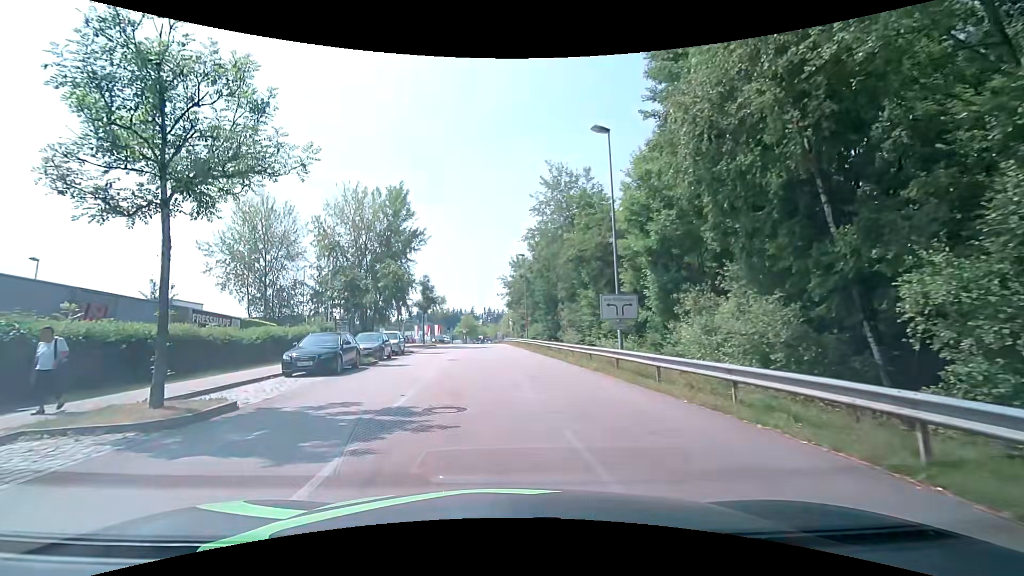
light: Day
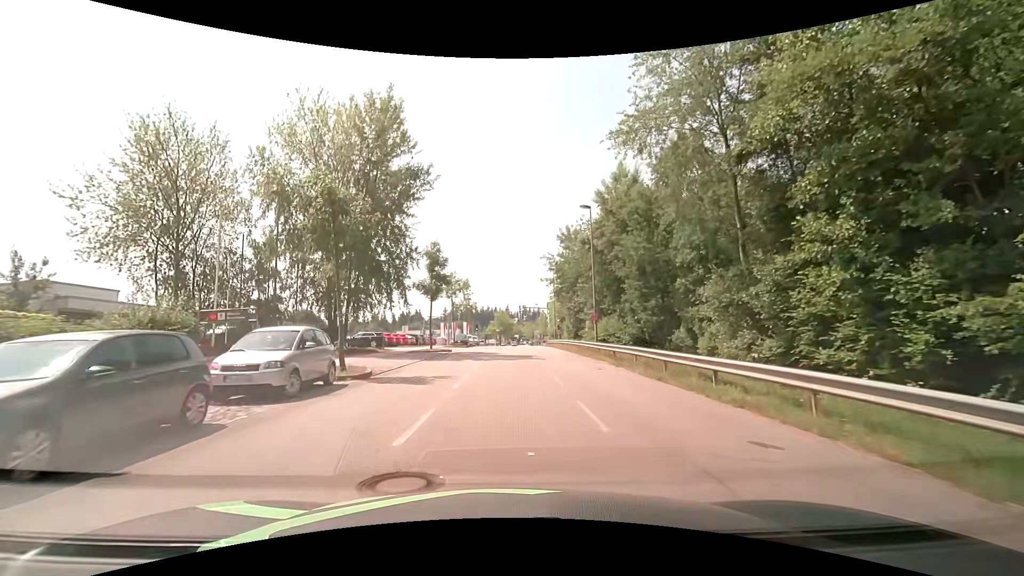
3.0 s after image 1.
(-1.1, +21.7) m; -3°
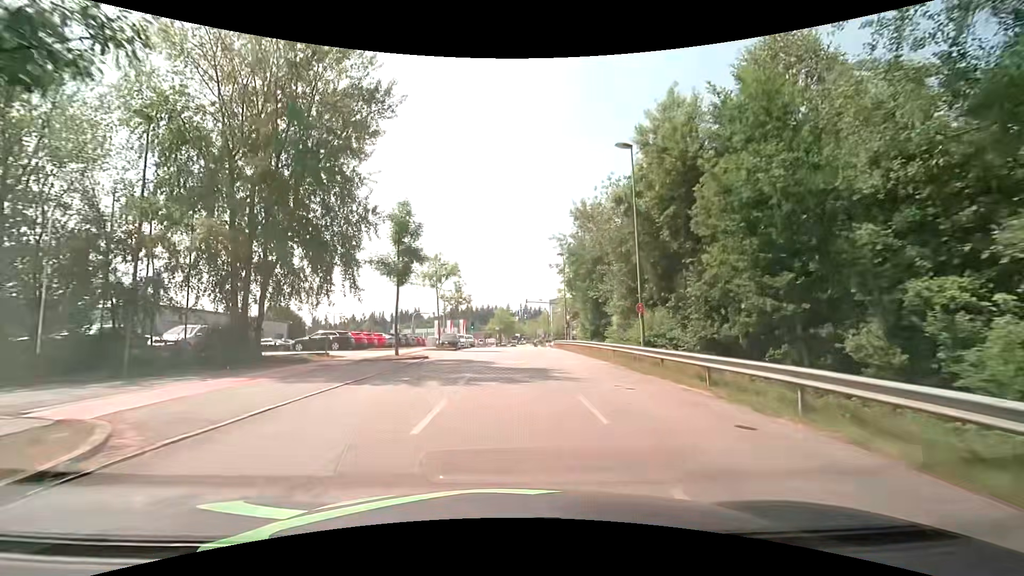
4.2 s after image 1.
(-0.1, +11.6) m; 0°
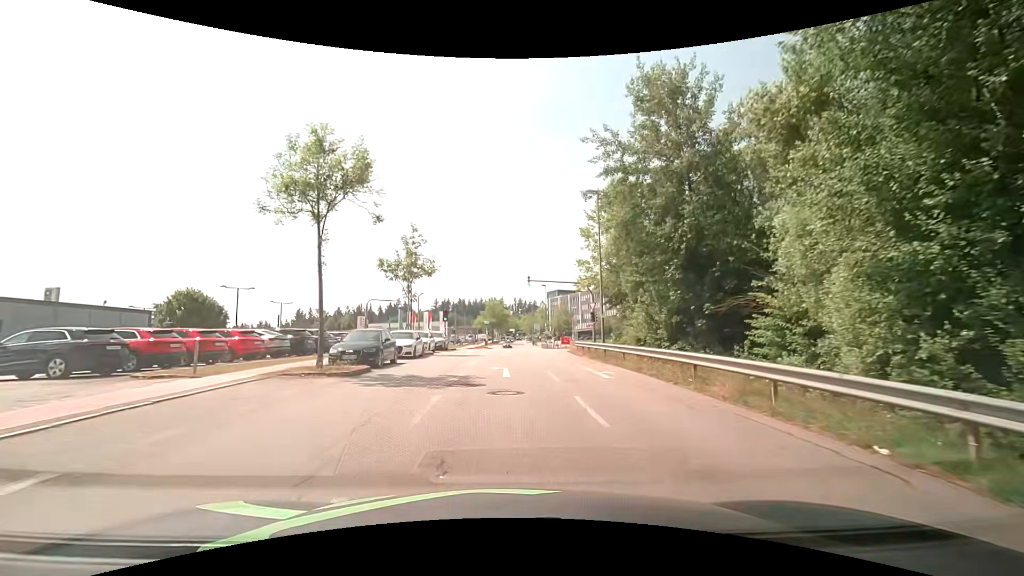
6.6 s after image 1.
(0.0, +23.6) m; 0°
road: residential
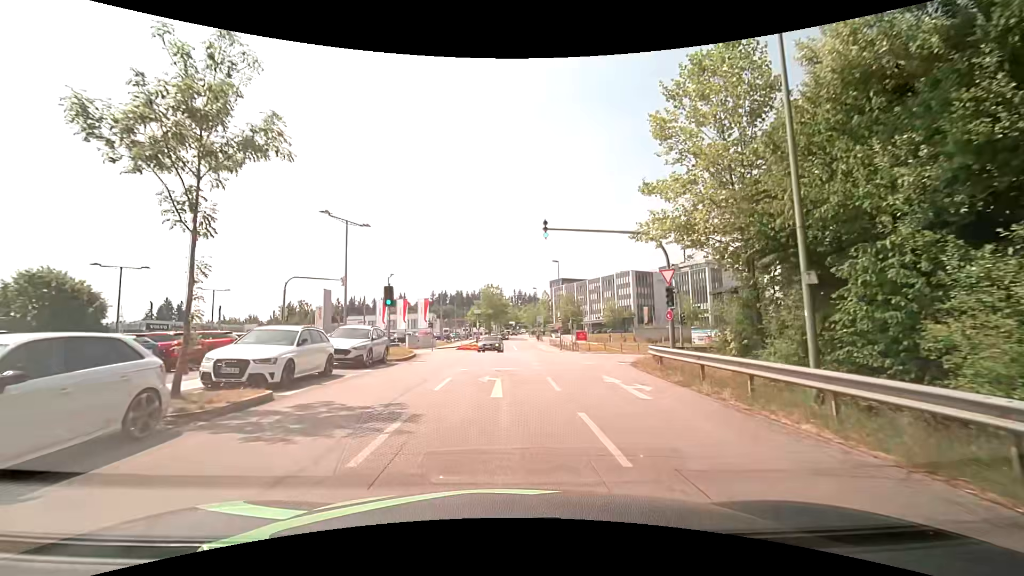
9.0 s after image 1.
(+0.1, +20.5) m; 0°
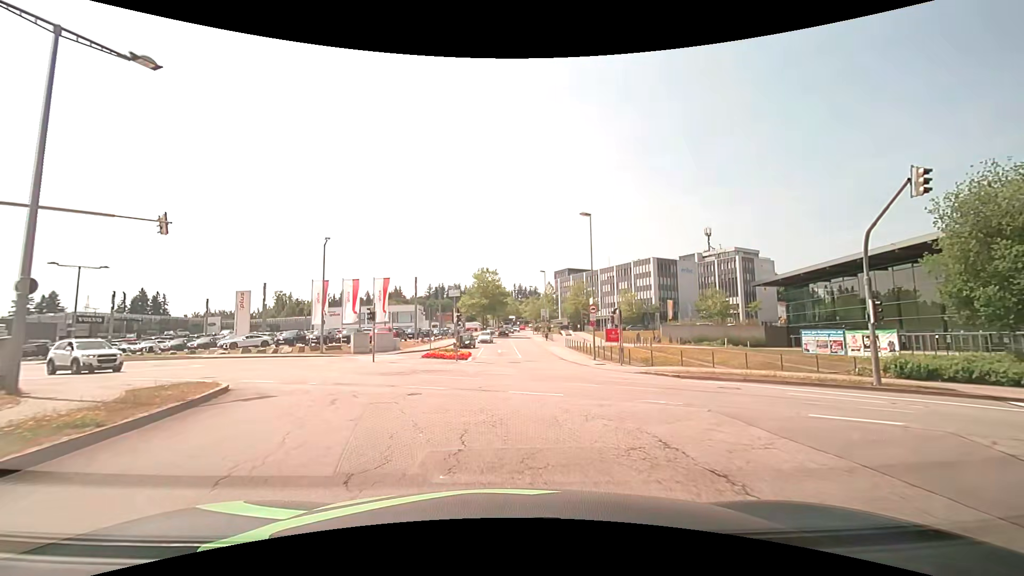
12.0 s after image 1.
(0.0, +22.0) m; 0°
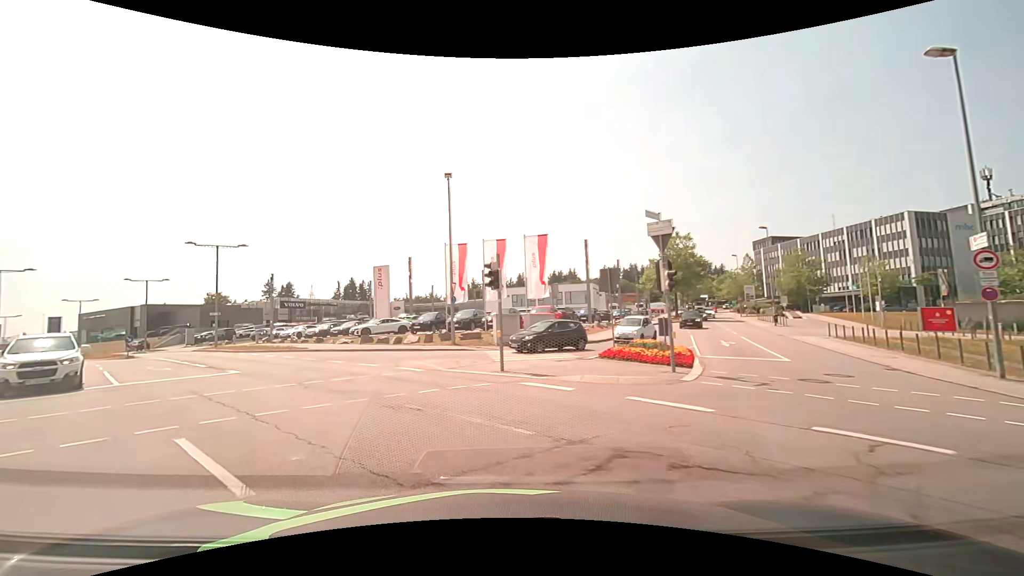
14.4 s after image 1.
(-1.9, +15.6) m; -20°
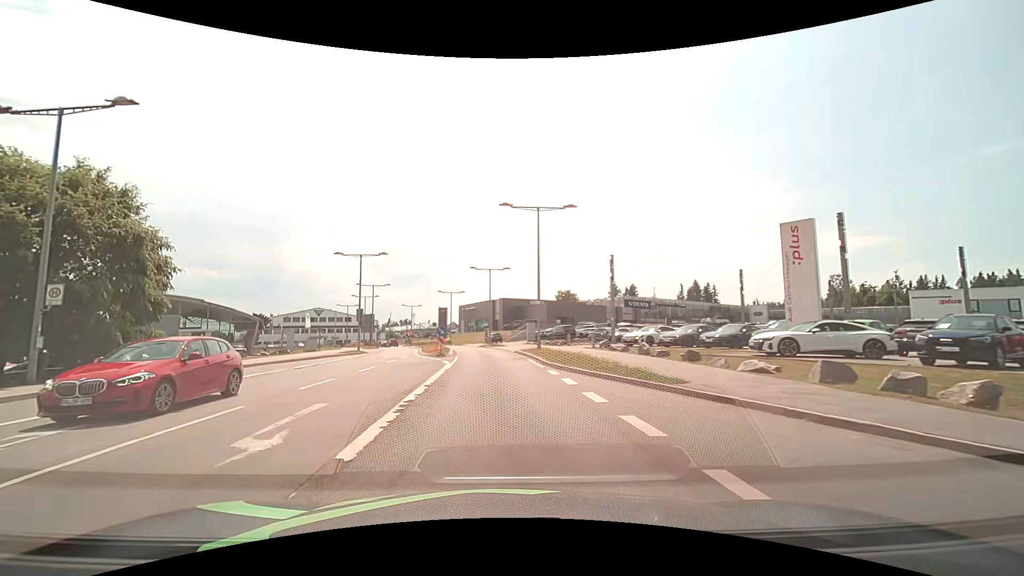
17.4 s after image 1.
(-6.8, +18.8) m; -37°
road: secondary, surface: asphalt
(0, +10) (-1, +20) (-1, +30) (-2, +40) (-3, +50) (-5, +60) (-7, +69) (-10, +79) (-13, +88) (-17, +98) m
